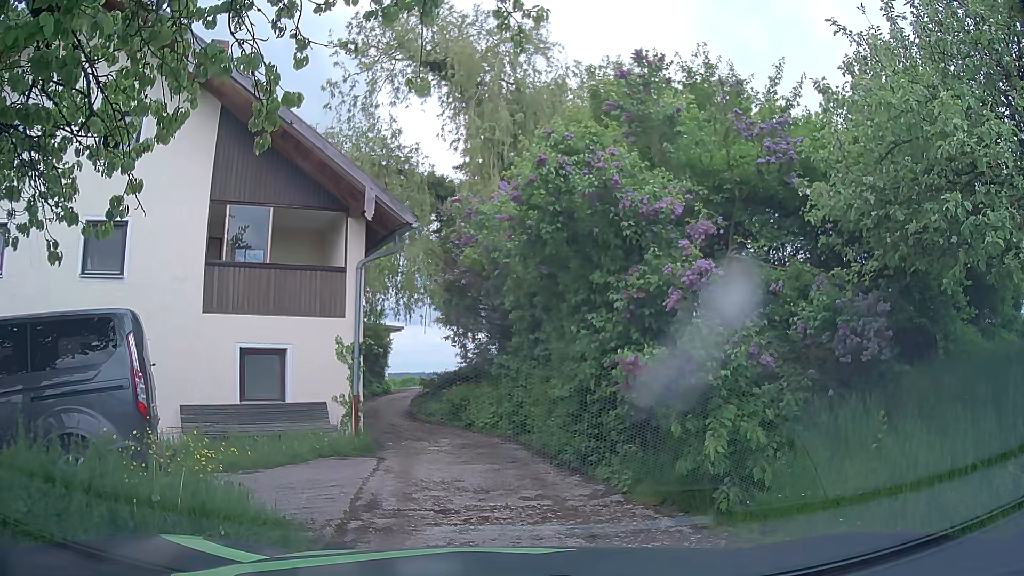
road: unclassified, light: Day
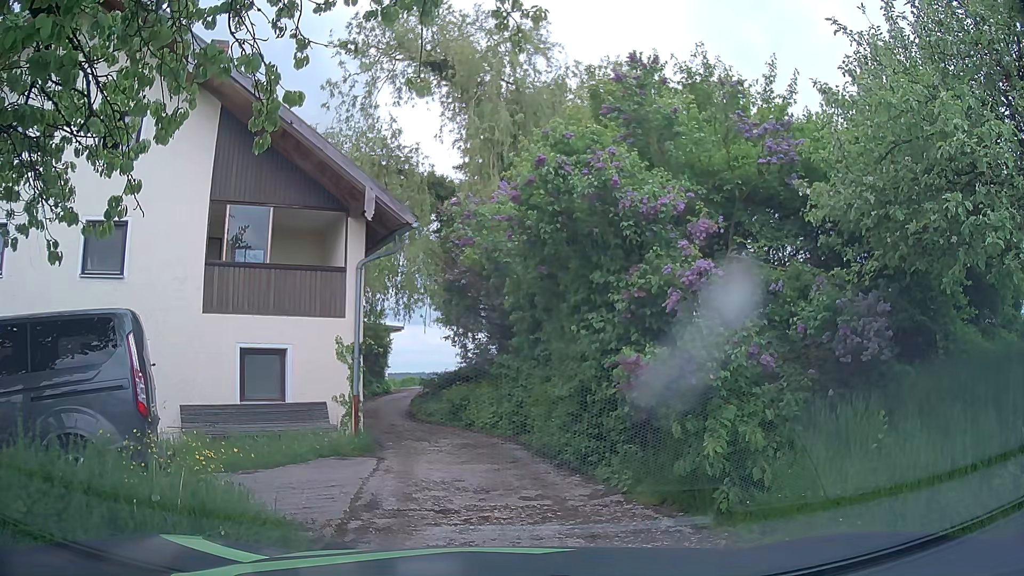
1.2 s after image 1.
(0.0, 0.0) m; 0°
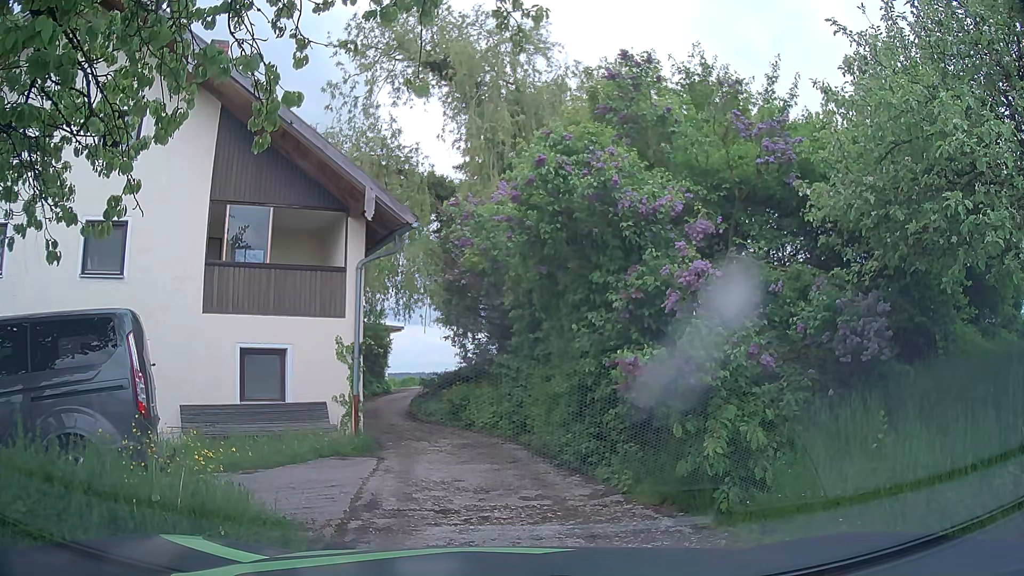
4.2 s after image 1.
(0.0, 0.0) m; 0°
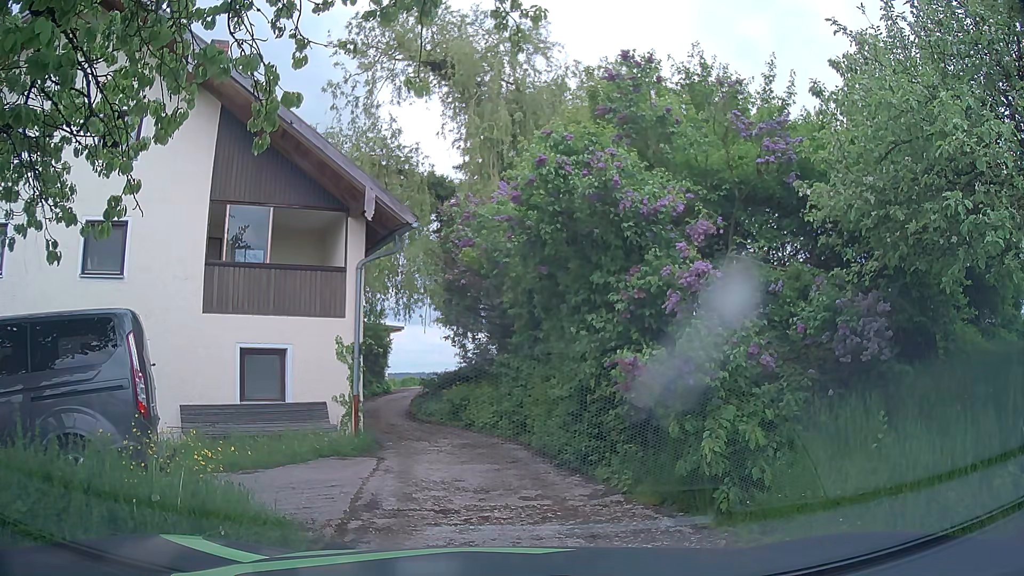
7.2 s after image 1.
(0.0, 0.0) m; 0°
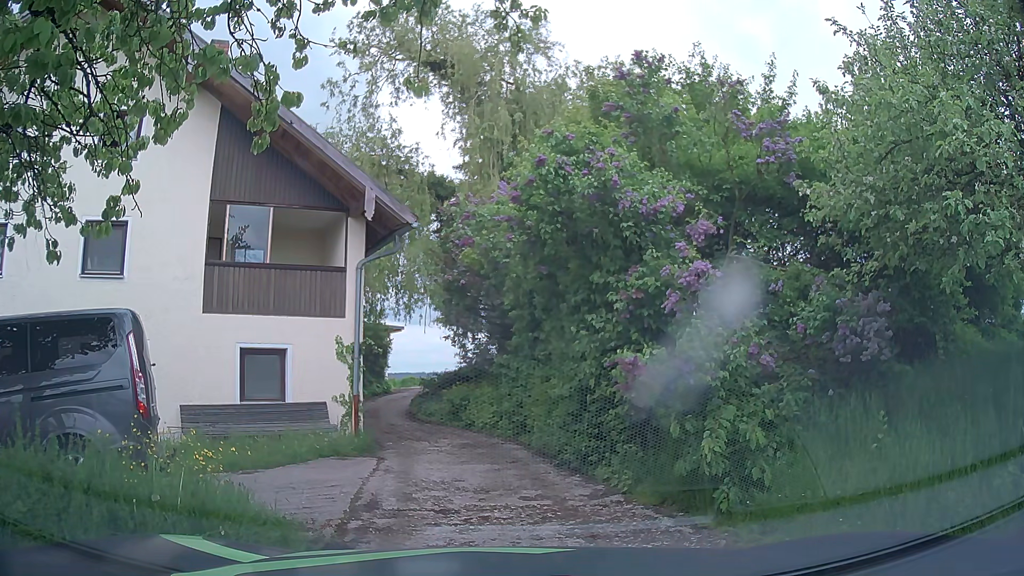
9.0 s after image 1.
(0.0, 0.0) m; 0°
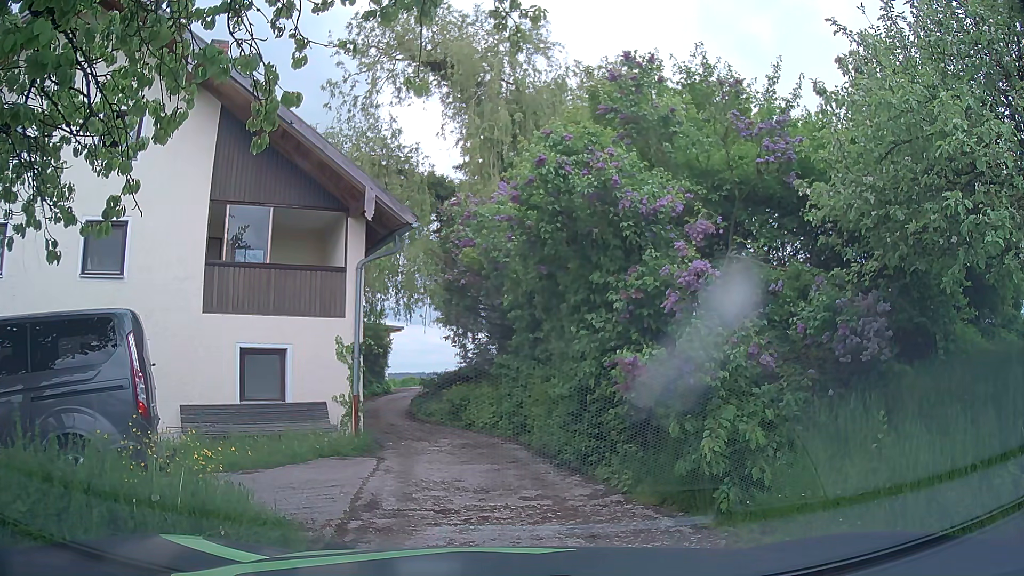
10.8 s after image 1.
(0.0, 0.0) m; 0°
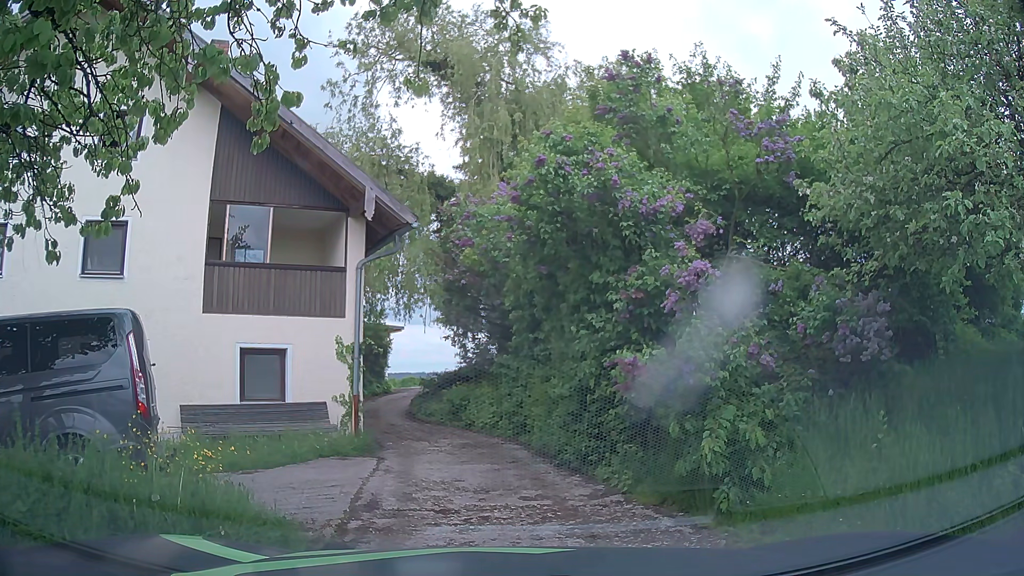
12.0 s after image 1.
(0.0, 0.0) m; 0°
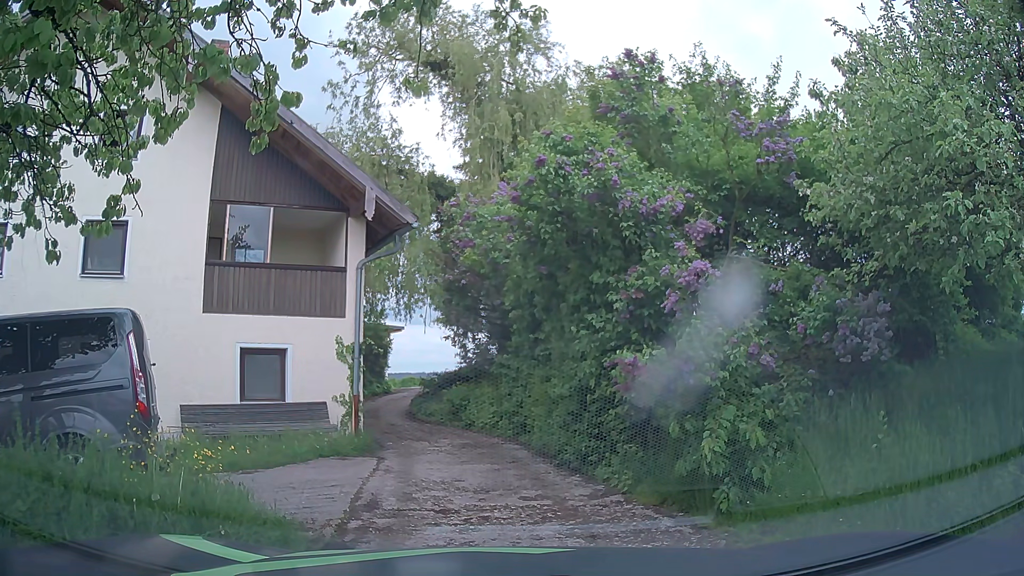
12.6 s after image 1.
(0.0, 0.0) m; 0°
